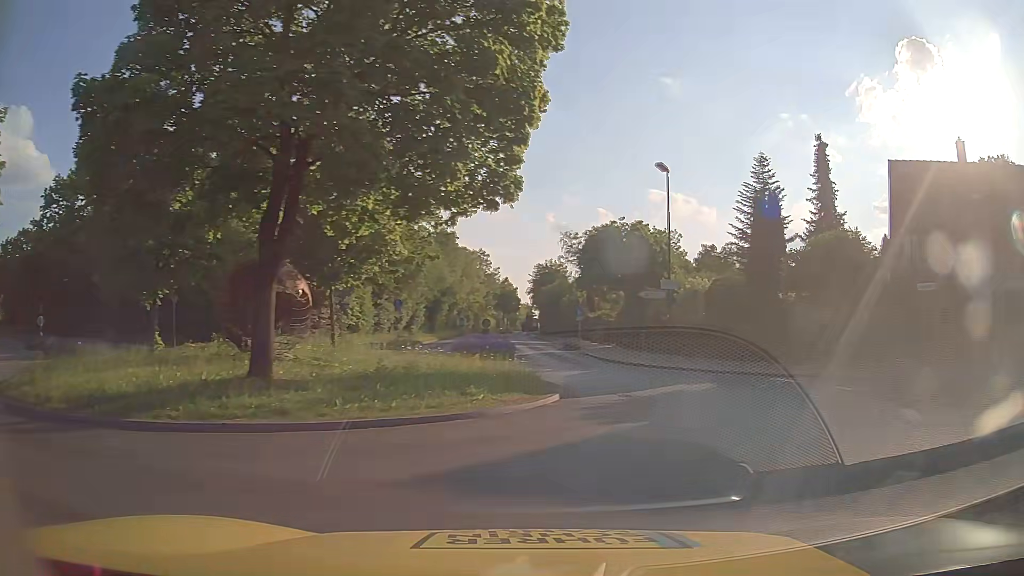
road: tertiary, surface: asphalt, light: Day
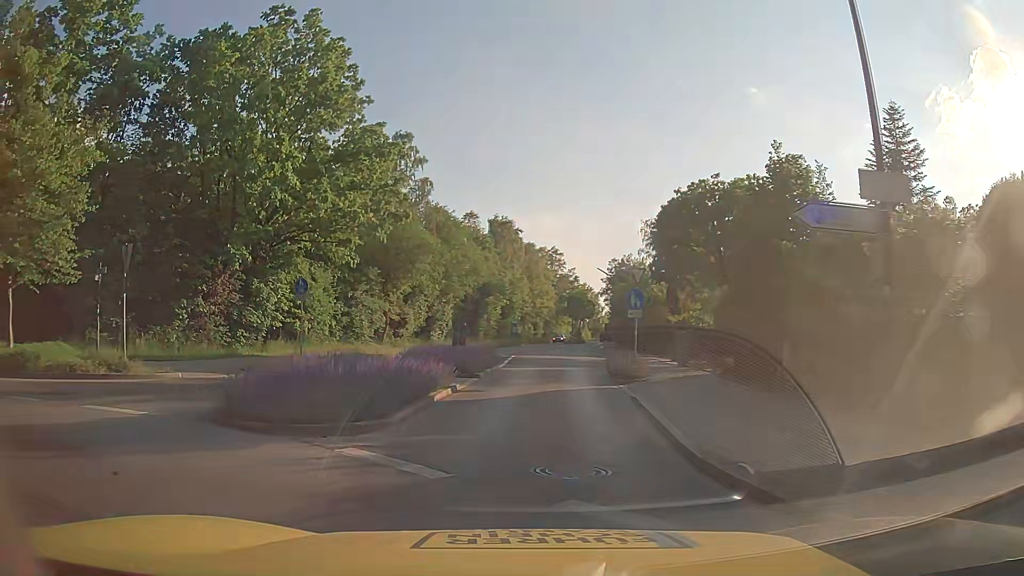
(+3.0, +20.8) m; -8°
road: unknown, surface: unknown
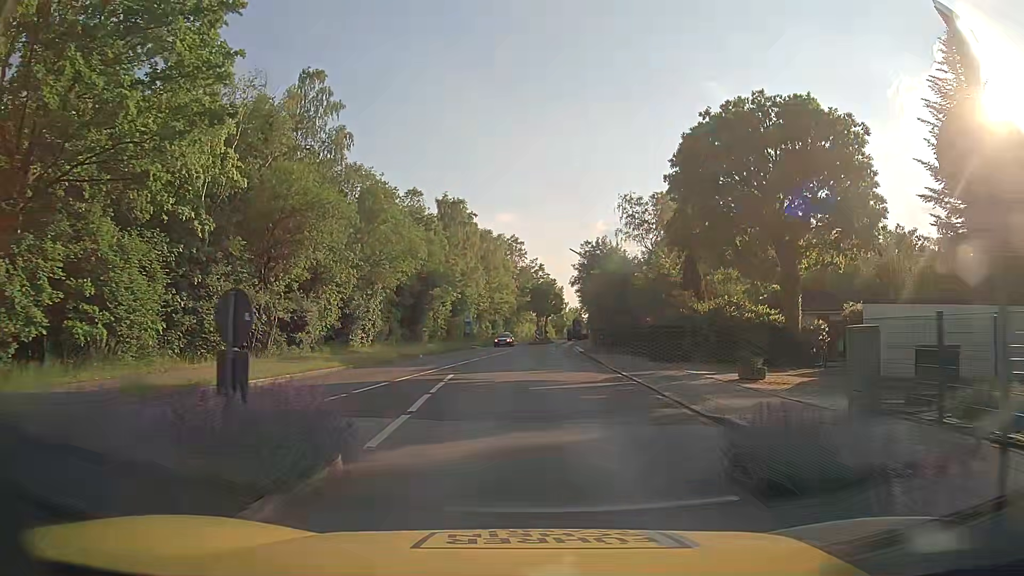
(+0.5, +15.6) m; +4°
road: tertiary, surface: asphalt
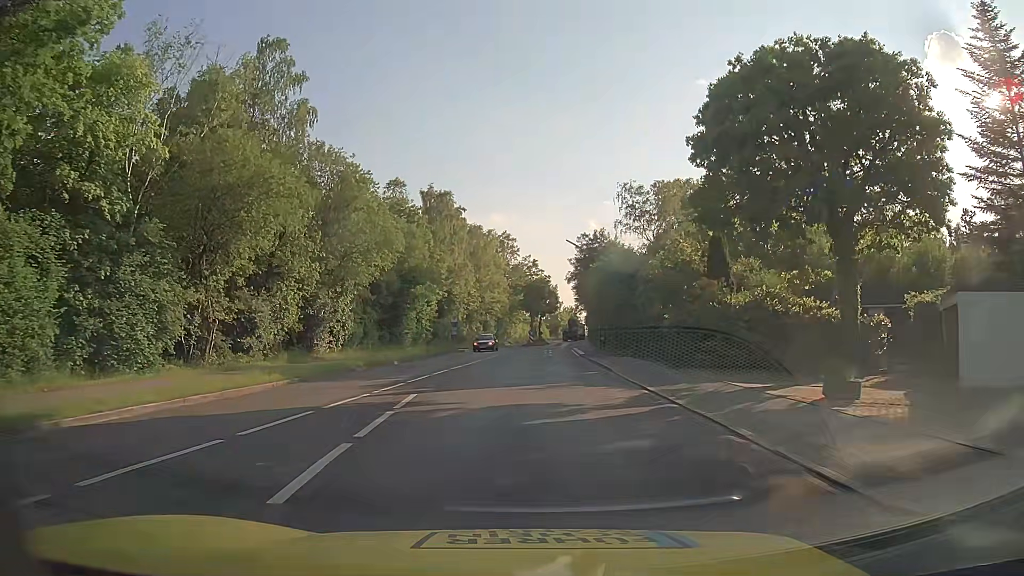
(0.0, +5.9) m; 0°
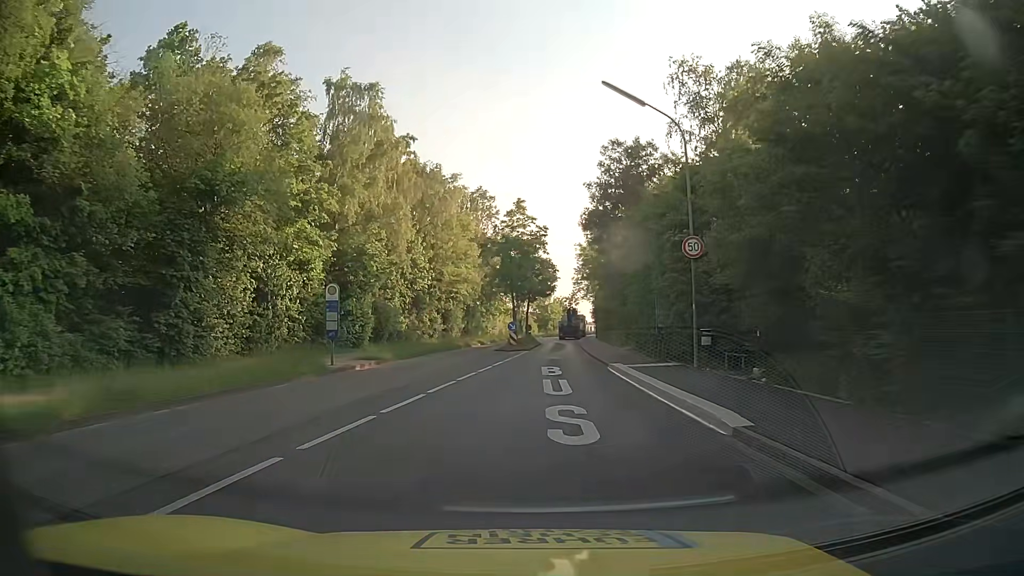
(+0.5, +33.1) m; +2°
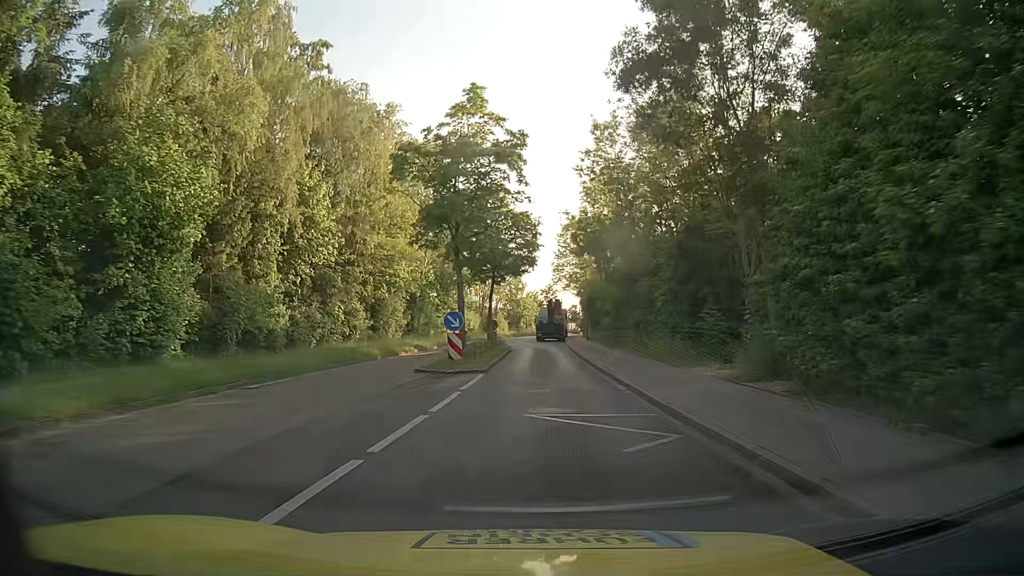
(+0.2, +21.1) m; +2°
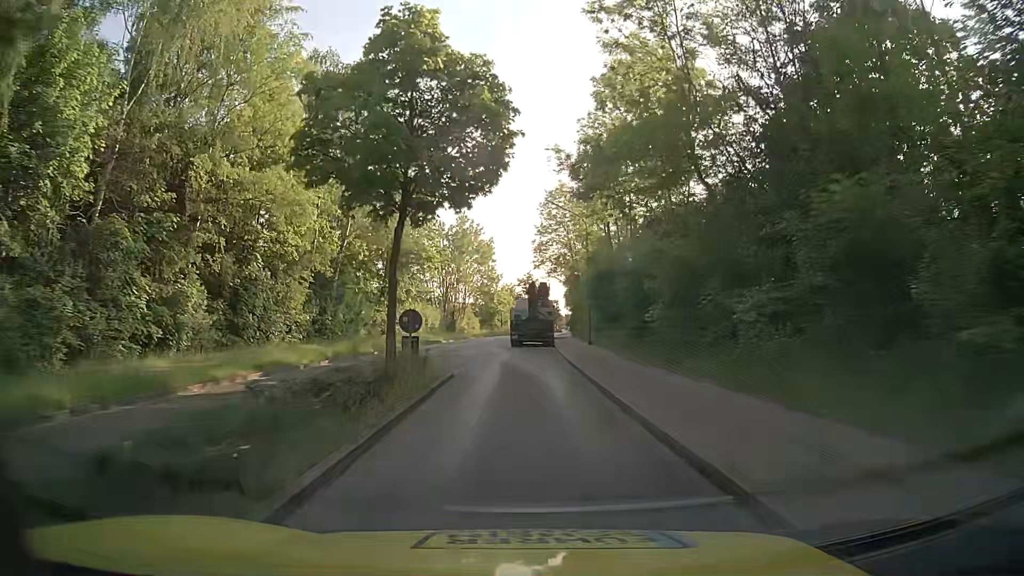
(+0.6, +20.3) m; +2°
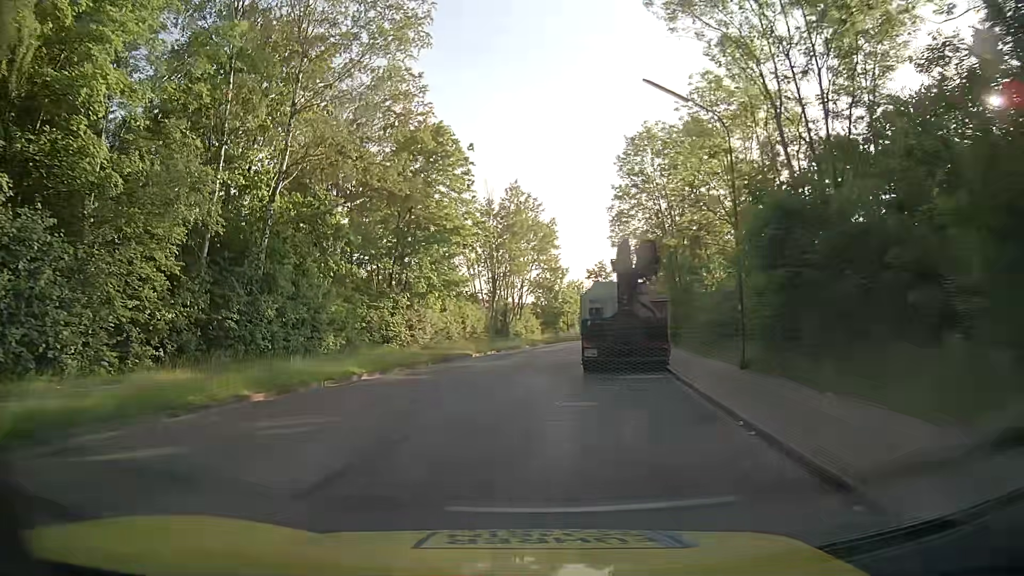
(-0.3, +19.4) m; -6°
(0, +10) (0, +20) (0, +30) (+2, +40) (+4, +50) (+7, +59) (+9, +69) (+11, +79) (+13, +89) (+15, +98) m
